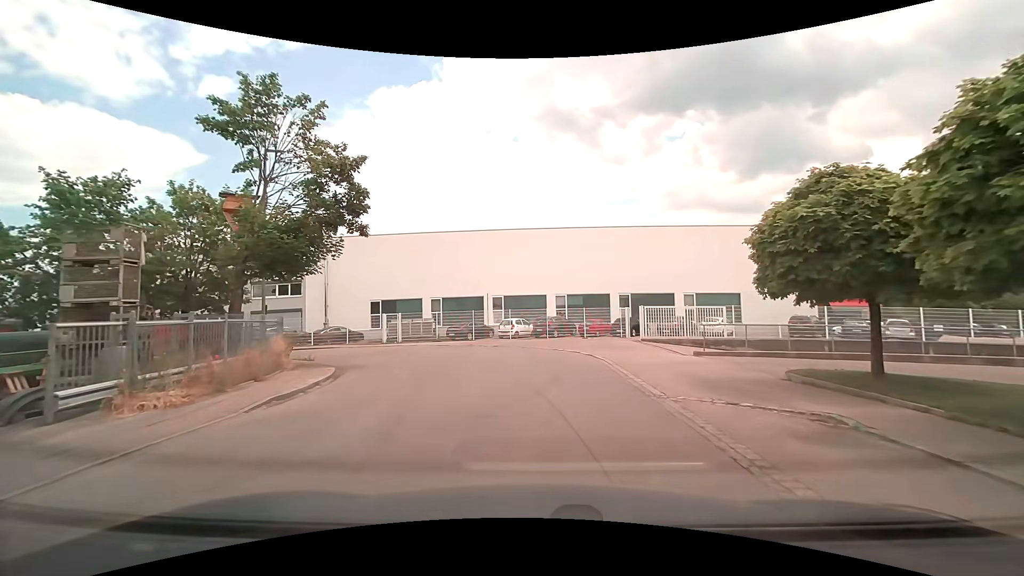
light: Day
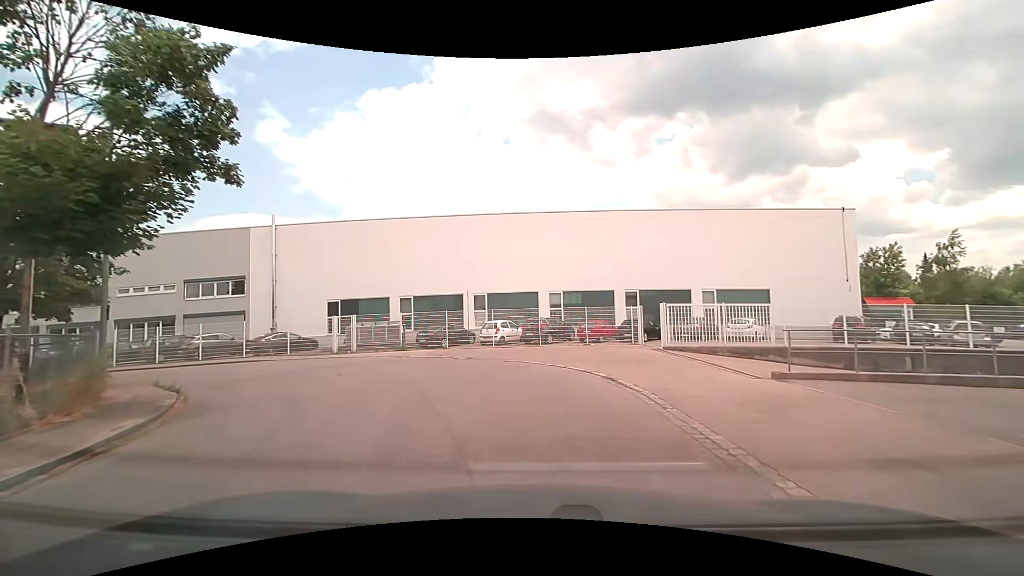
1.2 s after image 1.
(+0.1, +7.0) m; +2°
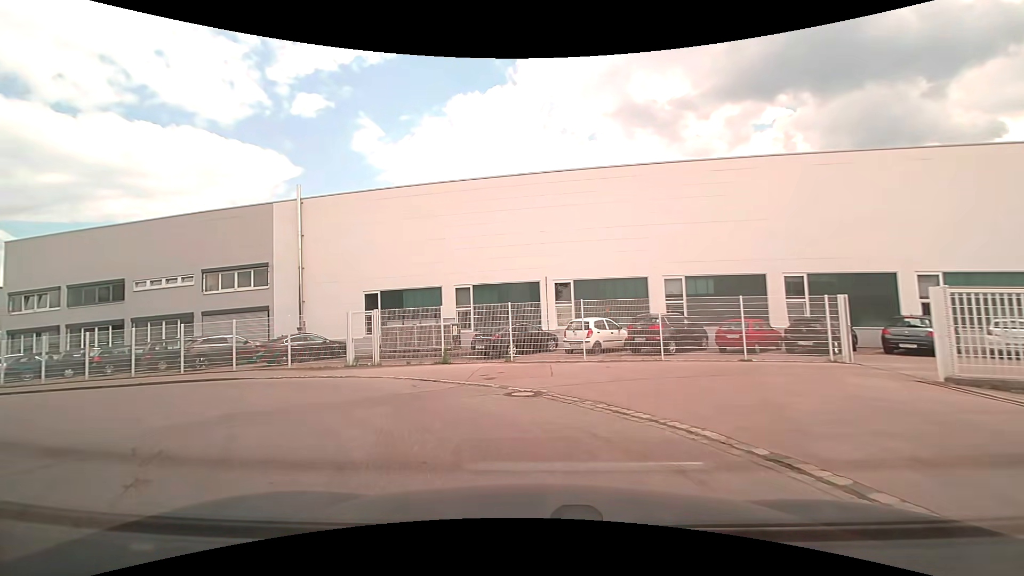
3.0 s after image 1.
(-0.6, +10.0) m; -10°
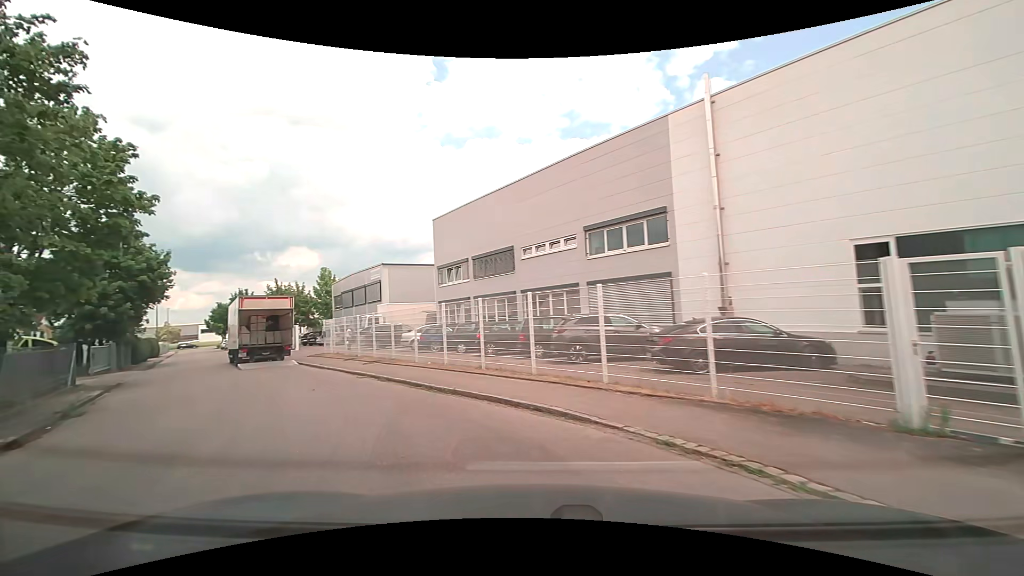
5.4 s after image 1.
(-4.4, +11.8) m; -45°
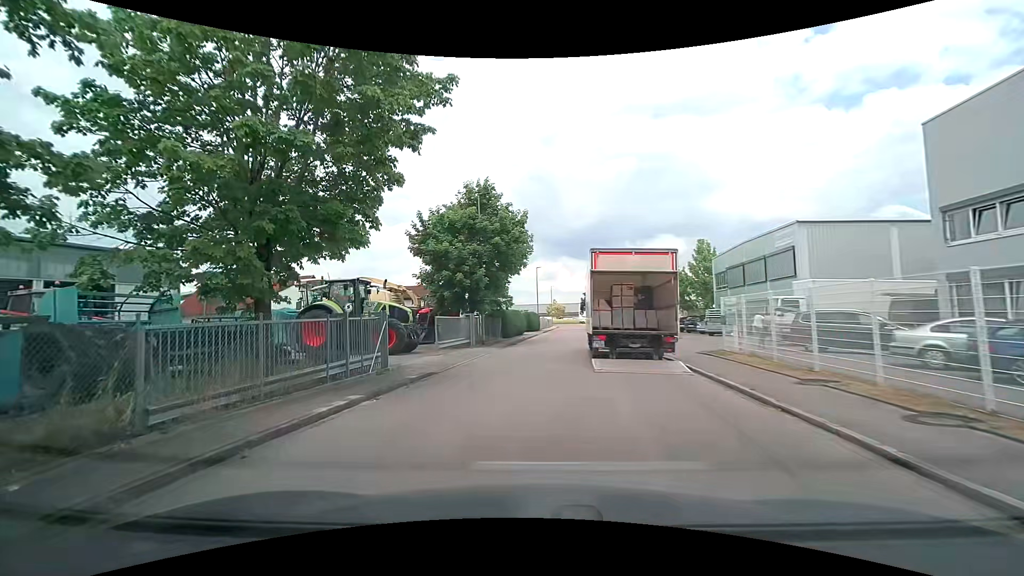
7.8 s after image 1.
(-4.9, +11.5) m; -41°
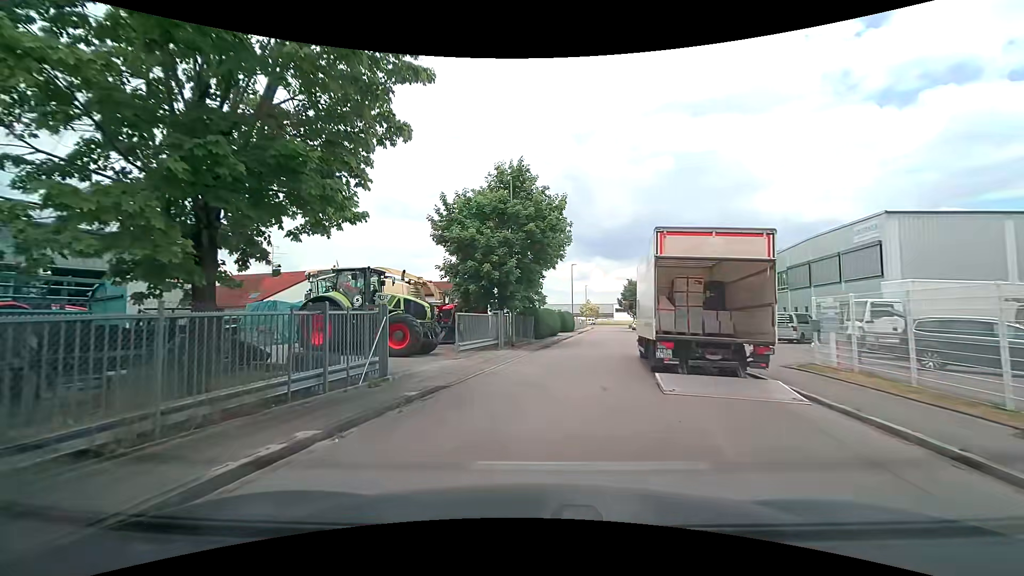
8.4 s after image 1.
(-0.2, +3.5) m; -4°
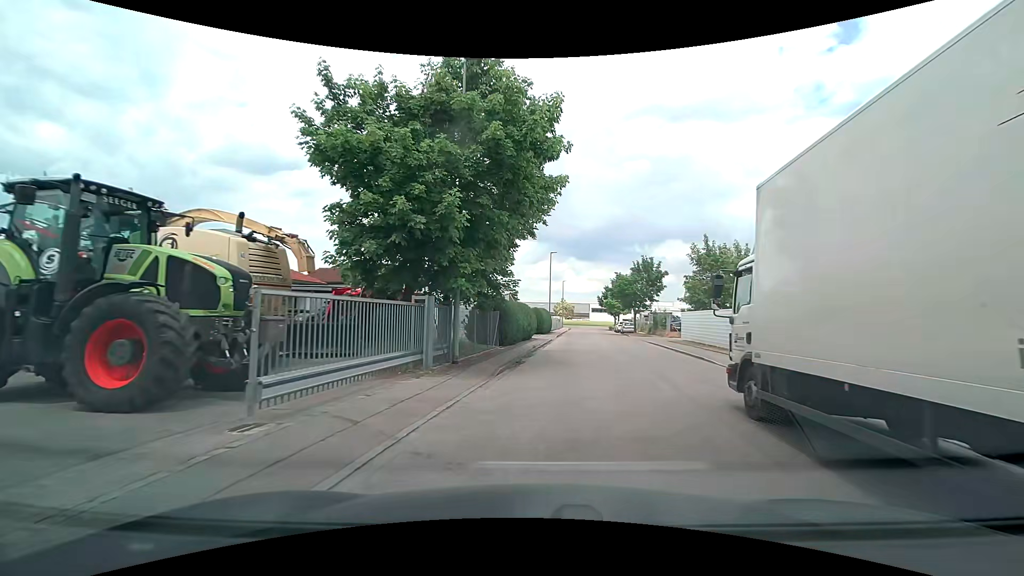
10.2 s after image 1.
(+0.1, +11.5) m; +3°
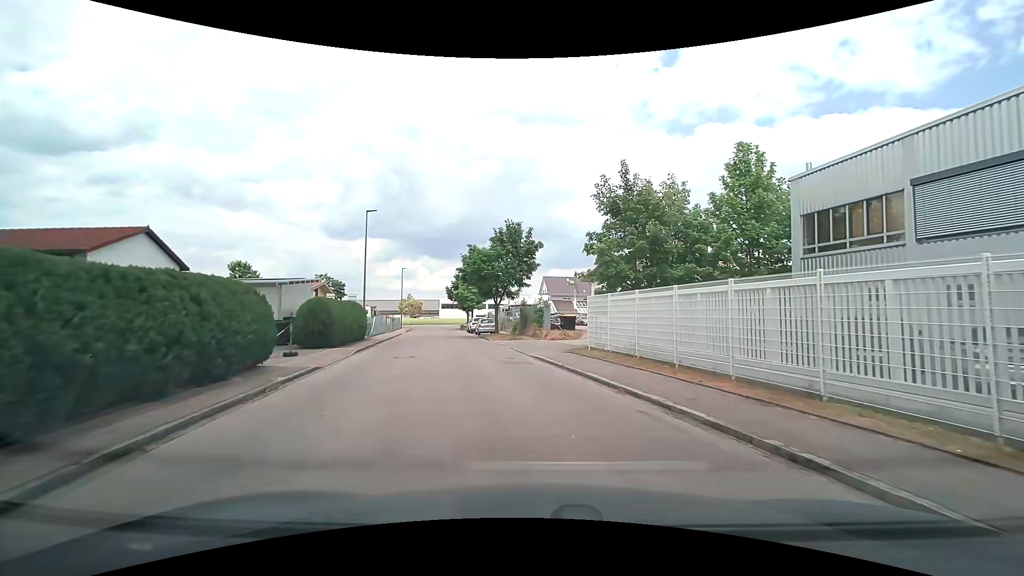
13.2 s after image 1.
(+2.5, +19.7) m; +17°
